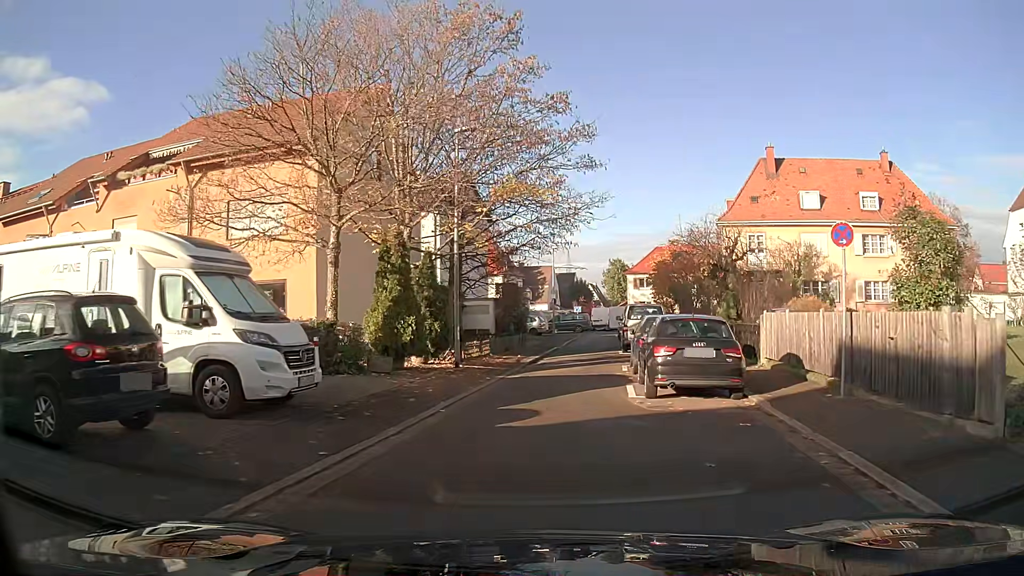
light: Day
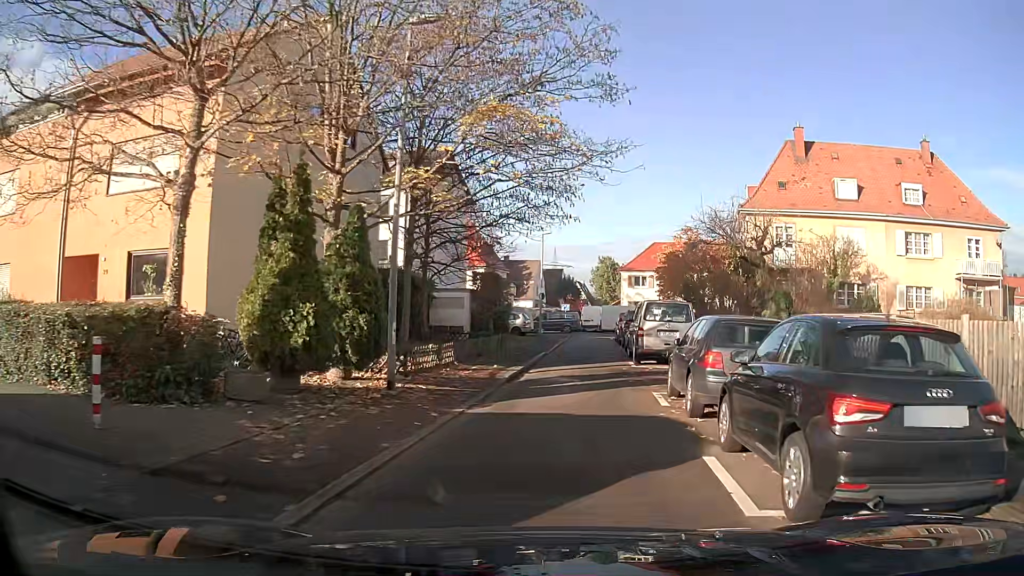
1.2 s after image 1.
(+0.1, +7.1) m; +2°
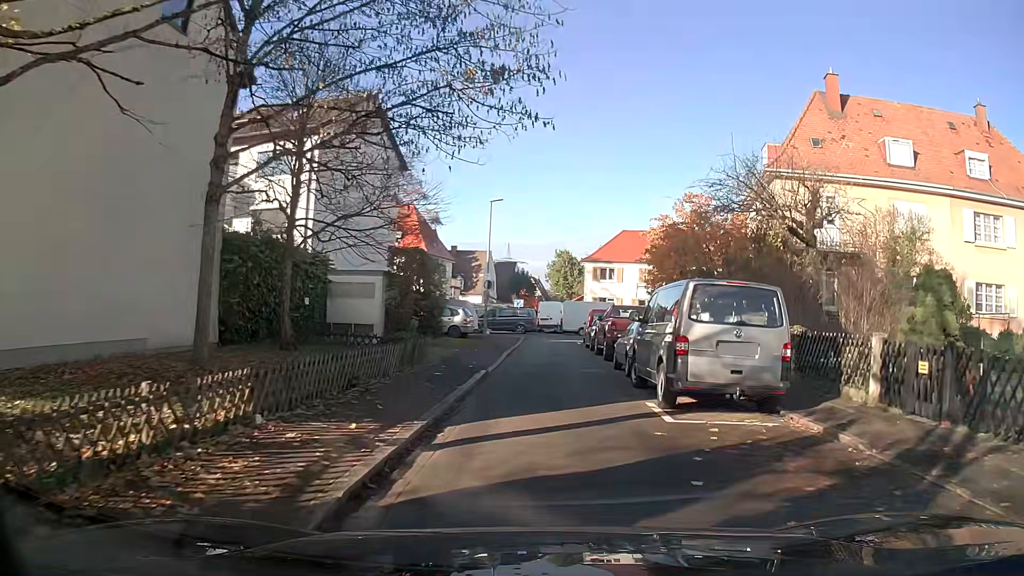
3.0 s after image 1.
(+0.4, +10.7) m; +4°
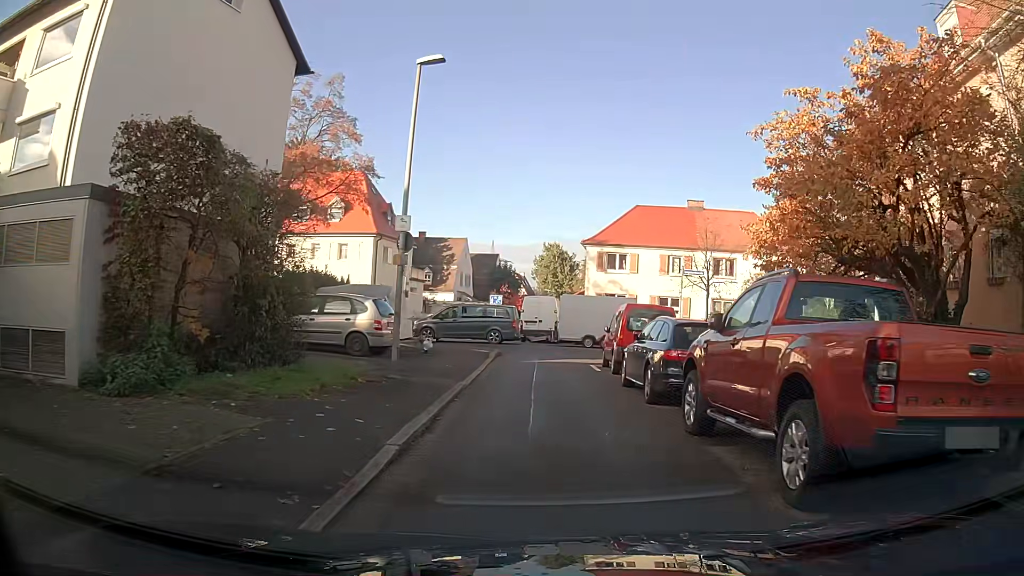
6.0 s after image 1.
(+0.2, +16.6) m; +1°
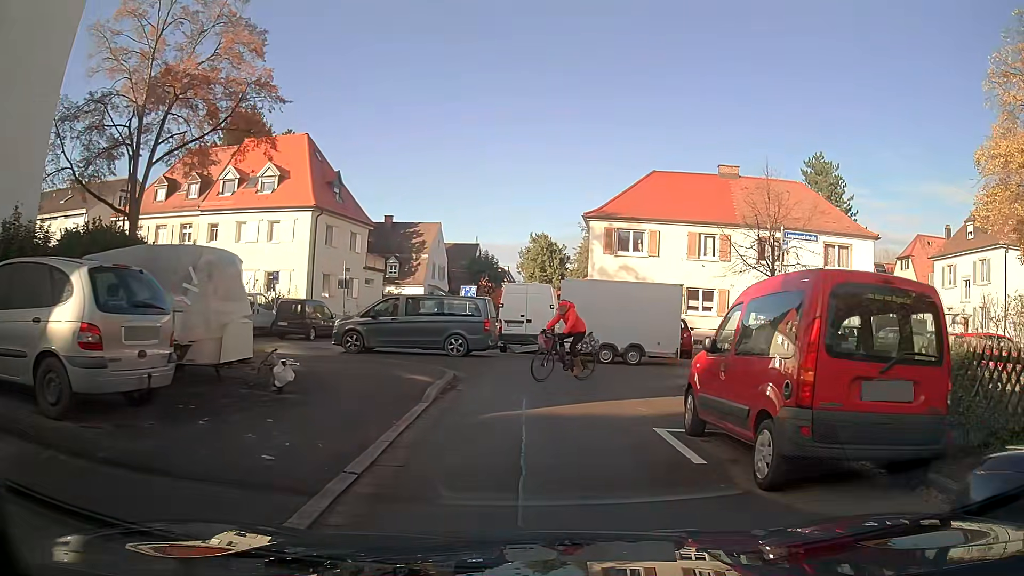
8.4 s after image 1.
(+0.1, +11.7) m; +2°
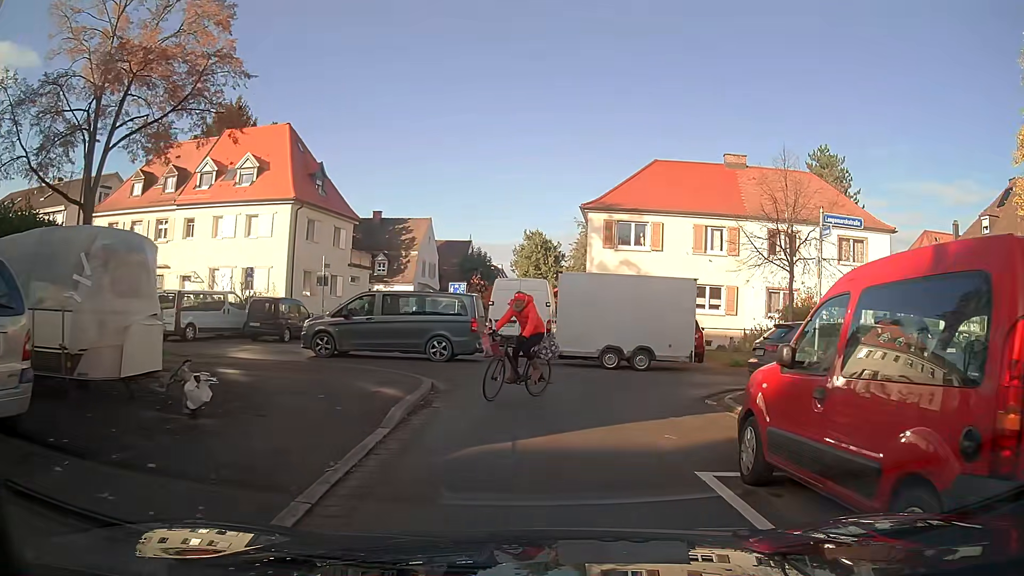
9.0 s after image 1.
(0.0, +2.4) m; +2°
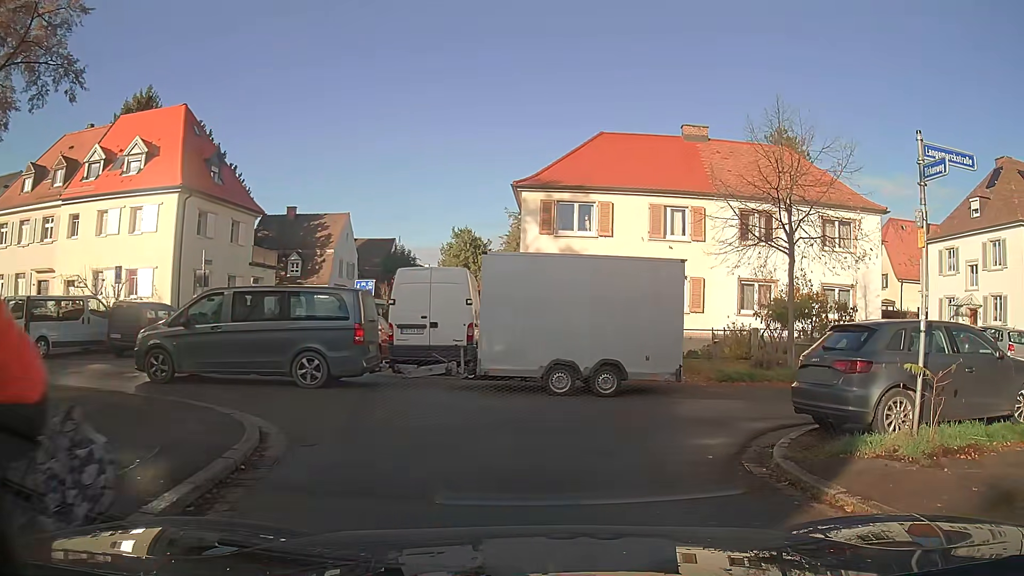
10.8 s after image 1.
(+0.3, +5.5) m; +6°
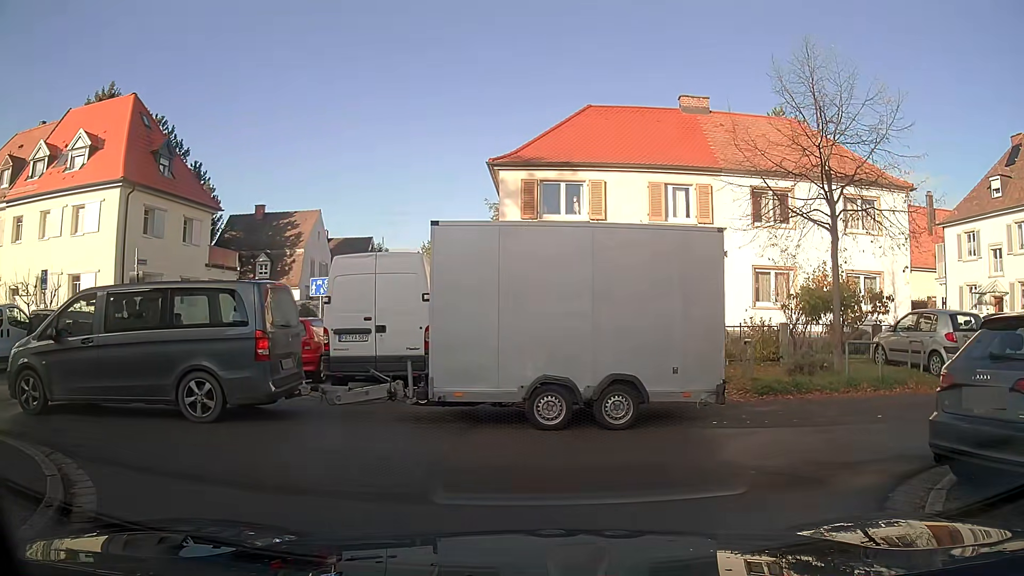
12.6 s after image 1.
(0.0, +3.6) m; 0°
(+4, +8) (+14, +9) (+24, +9) (+34, +9) (+44, +8) (+54, +8) (+64, +8) (+74, +8) (+84, +8) (+94, +8) m
